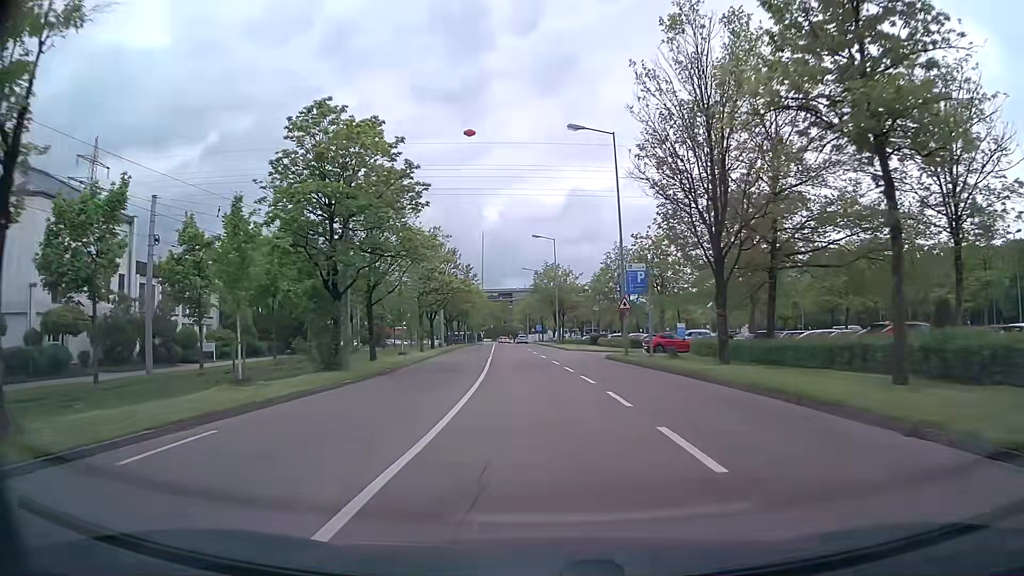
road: residential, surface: asphalt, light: Day
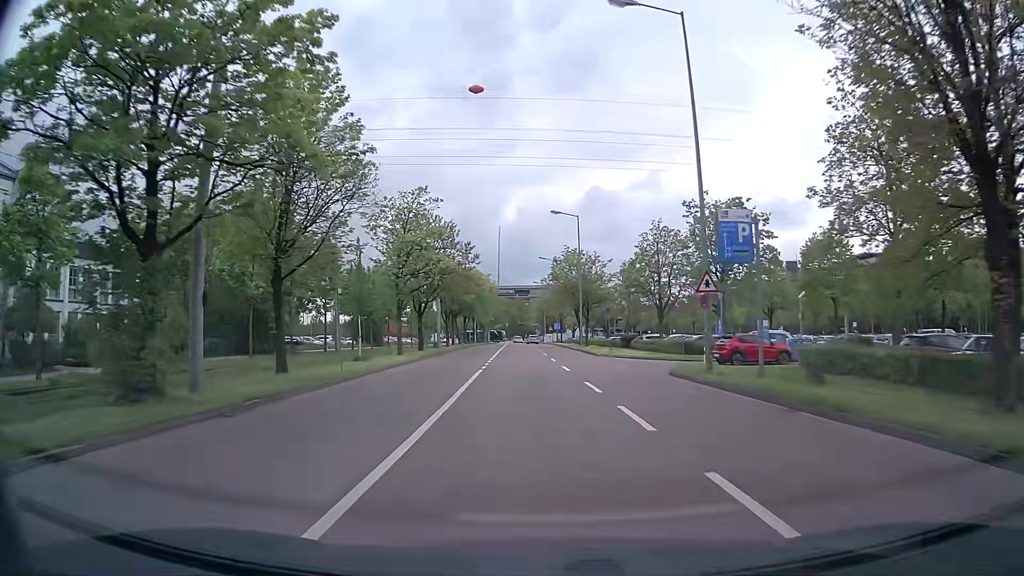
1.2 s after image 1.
(-0.2, +15.2) m; -1°
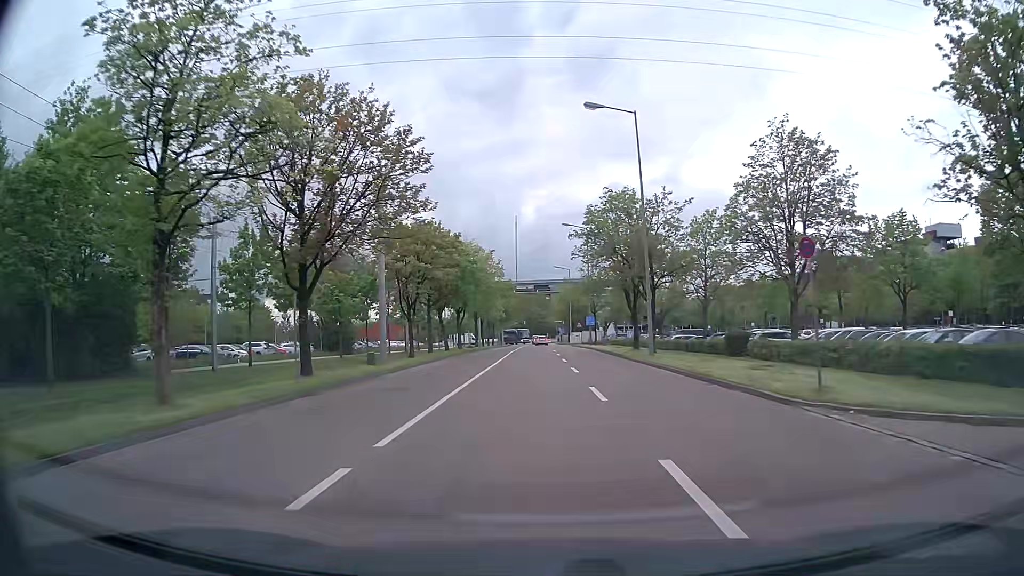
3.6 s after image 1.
(-0.5, +30.1) m; -2°
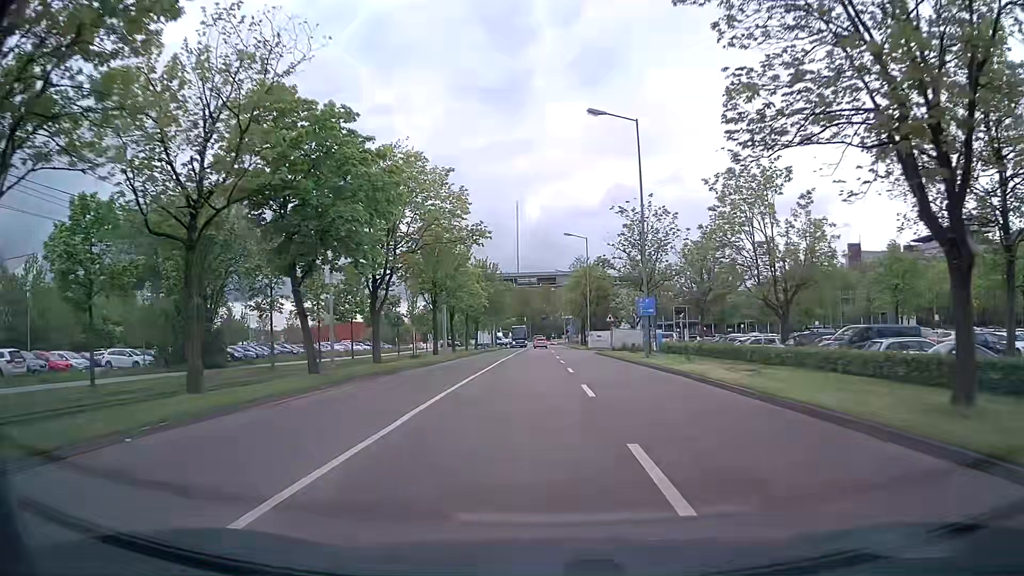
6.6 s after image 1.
(-0.2, +36.5) m; 0°
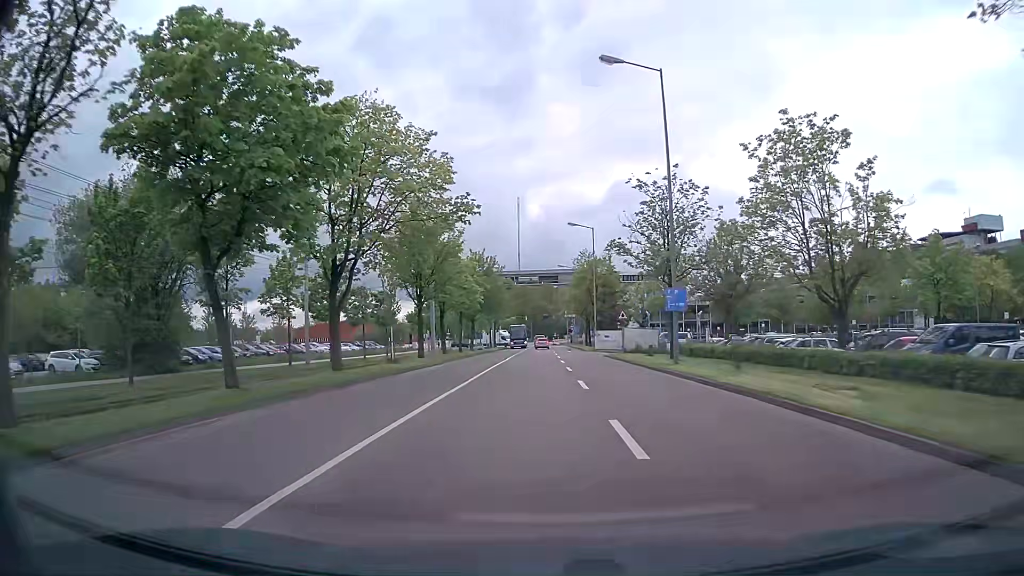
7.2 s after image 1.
(0.0, +7.0) m; 0°
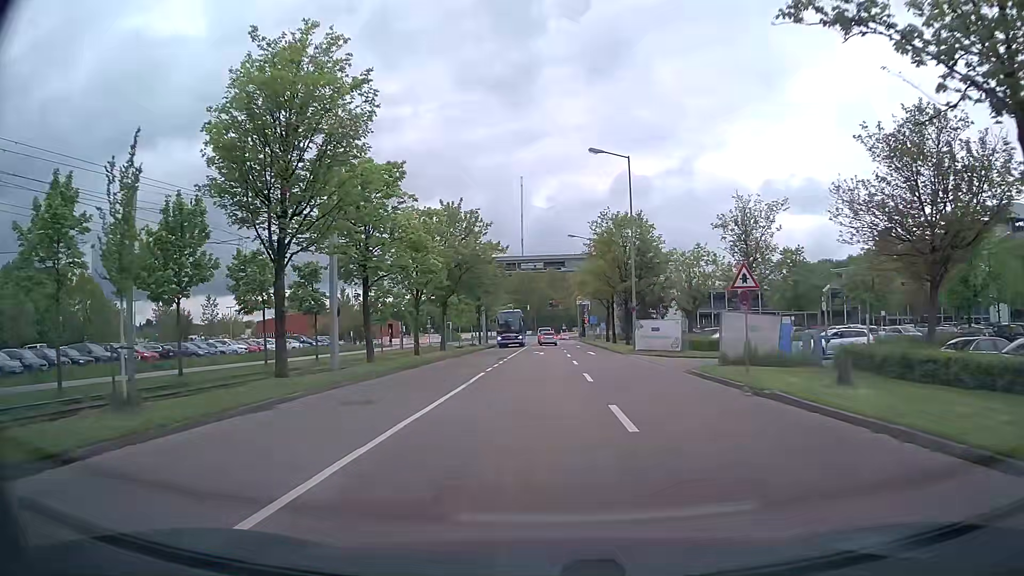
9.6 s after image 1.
(-0.3, +25.7) m; 0°
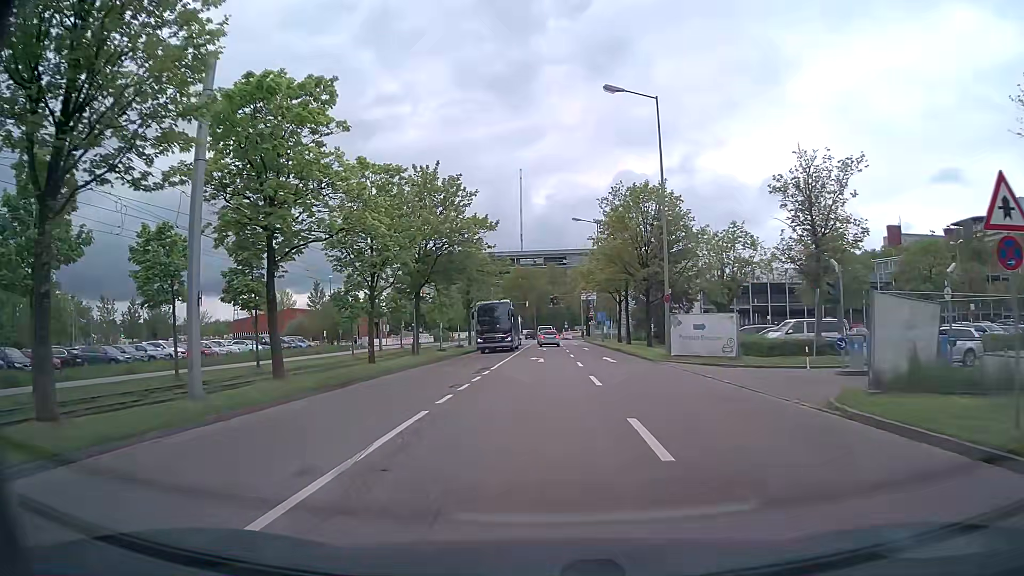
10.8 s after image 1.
(-0.1, +11.2) m; -1°
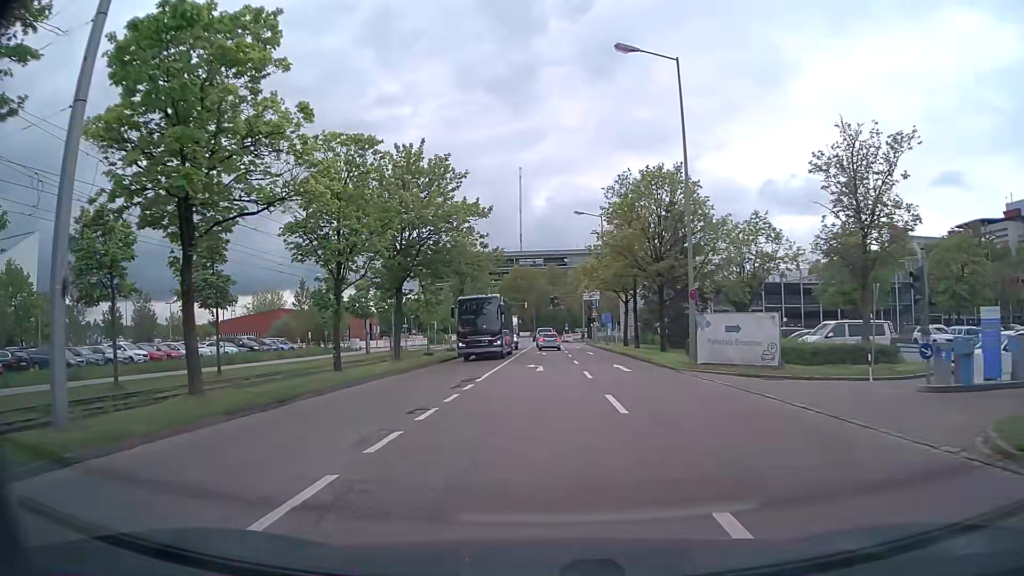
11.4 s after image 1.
(0.0, +5.2) m; +1°
(0, +10) (0, +20) (0, +30) (0, +40) (0, +50) (0, +60) (0, +70) (0, +80) (-3, +89) (-12, +94) m
